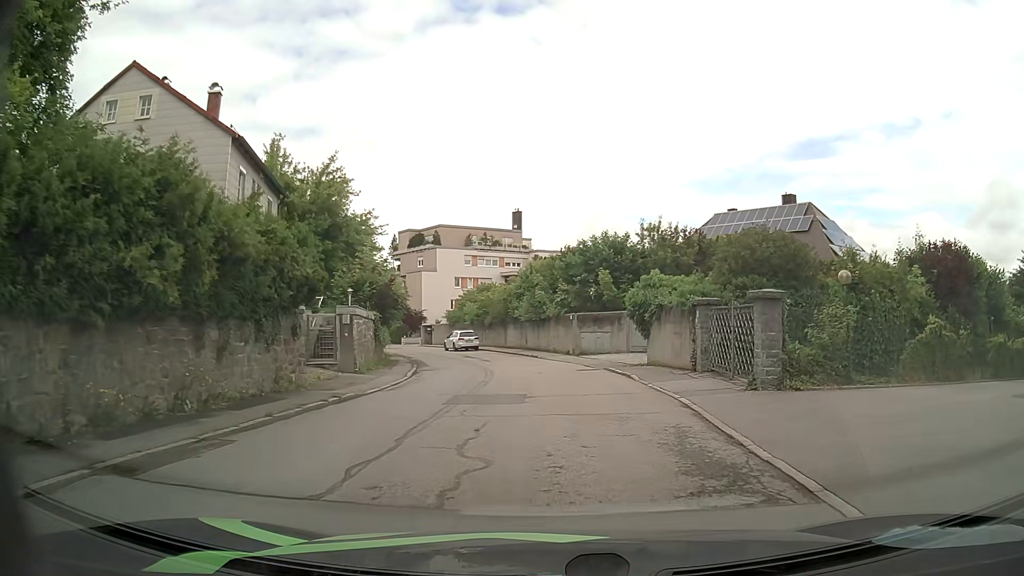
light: Day
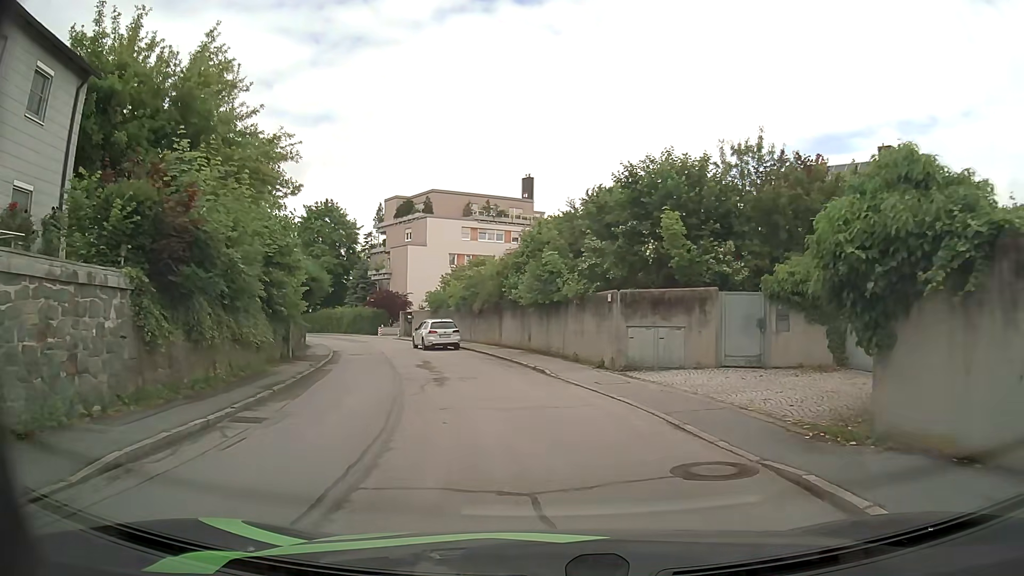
(-0.1, +15.9) m; -1°
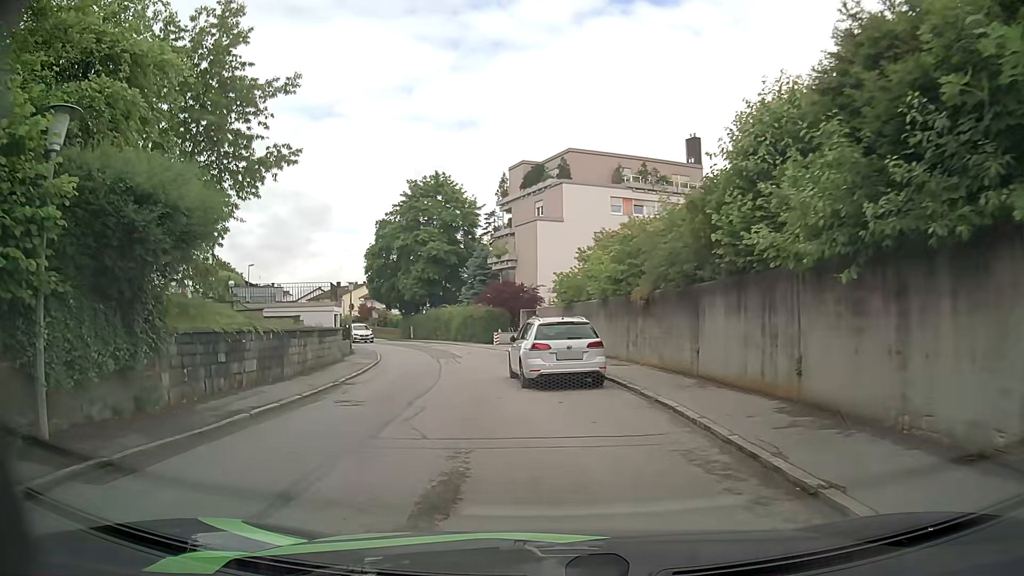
(-1.7, +17.8) m; -13°
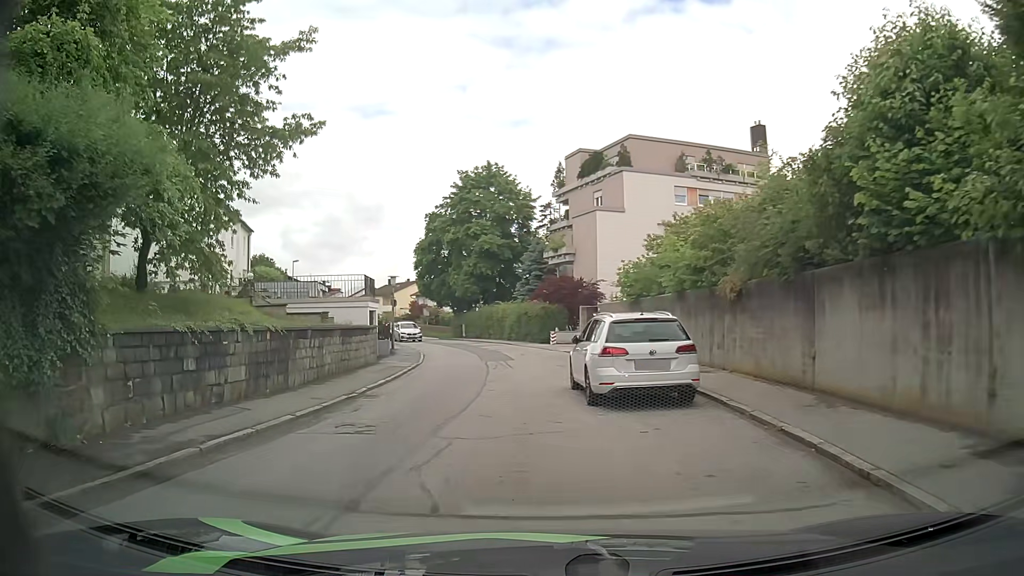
(-0.1, +3.4) m; -4°
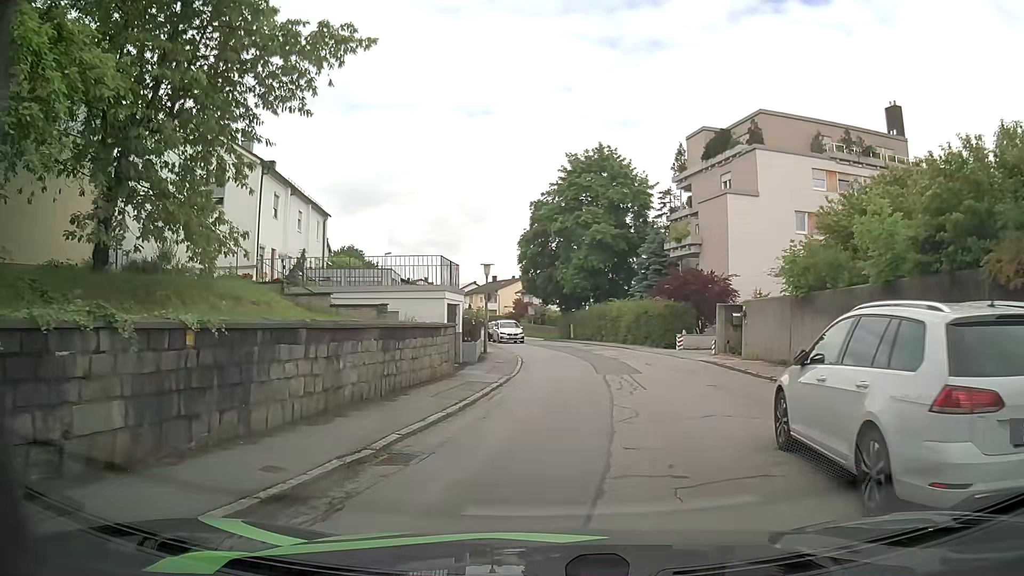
(-0.7, +6.4) m; -11°
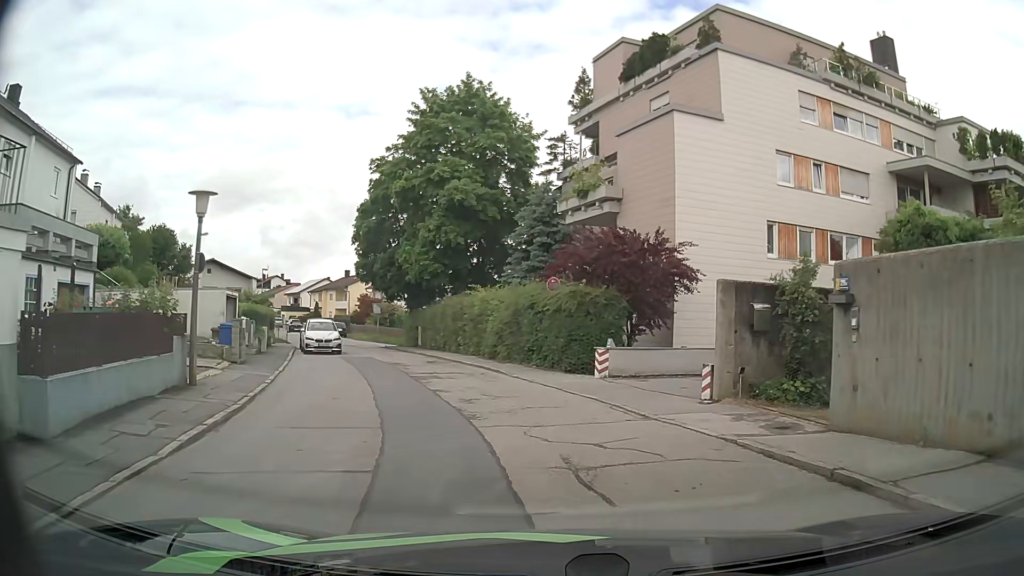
(+1.7, +16.2) m; +12°
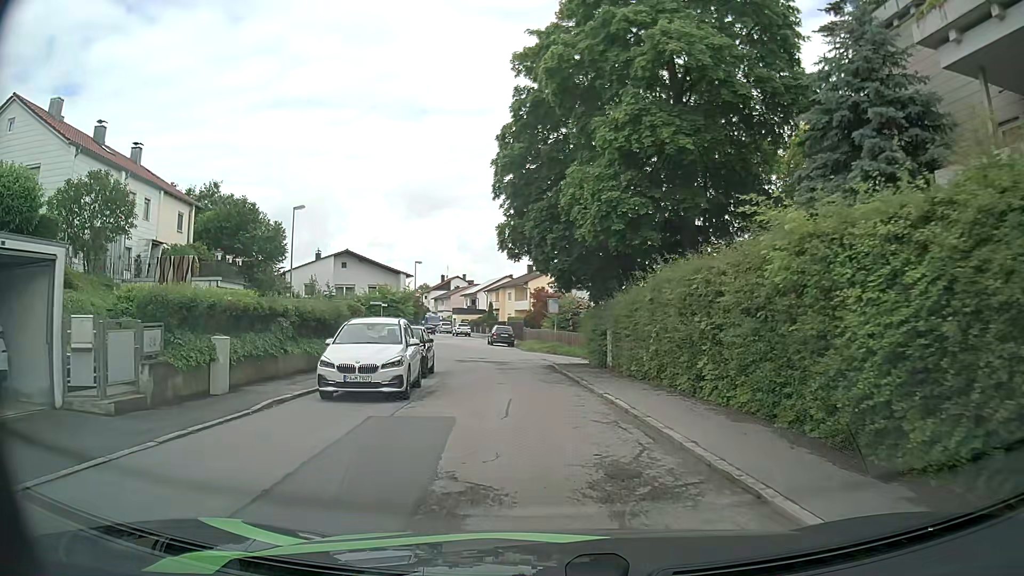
(-2.5, +18.6) m; -17°
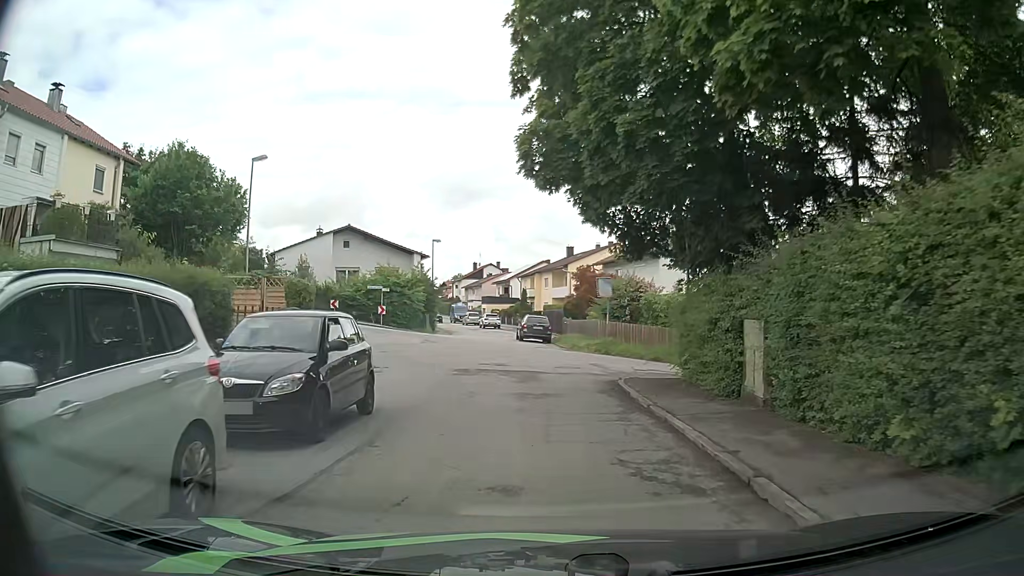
(-0.4, +12.0) m; -3°
